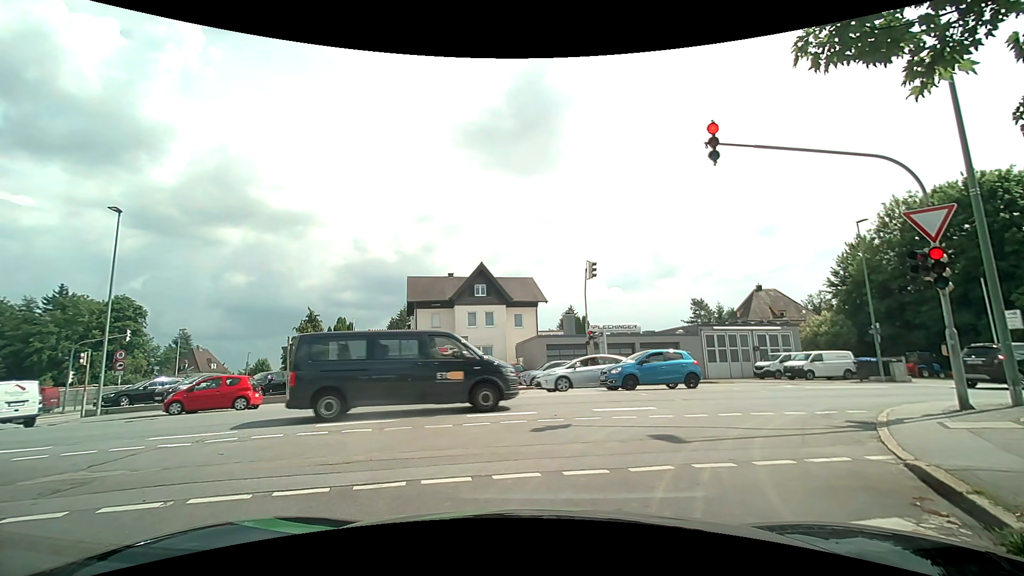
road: residential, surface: asphalt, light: Day
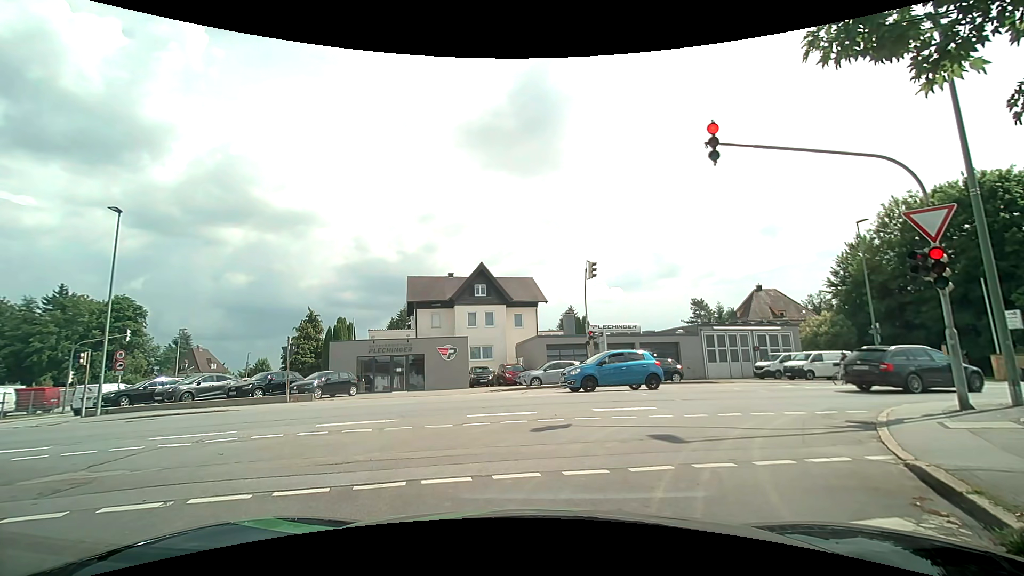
(0.0, 0.0) m; 0°
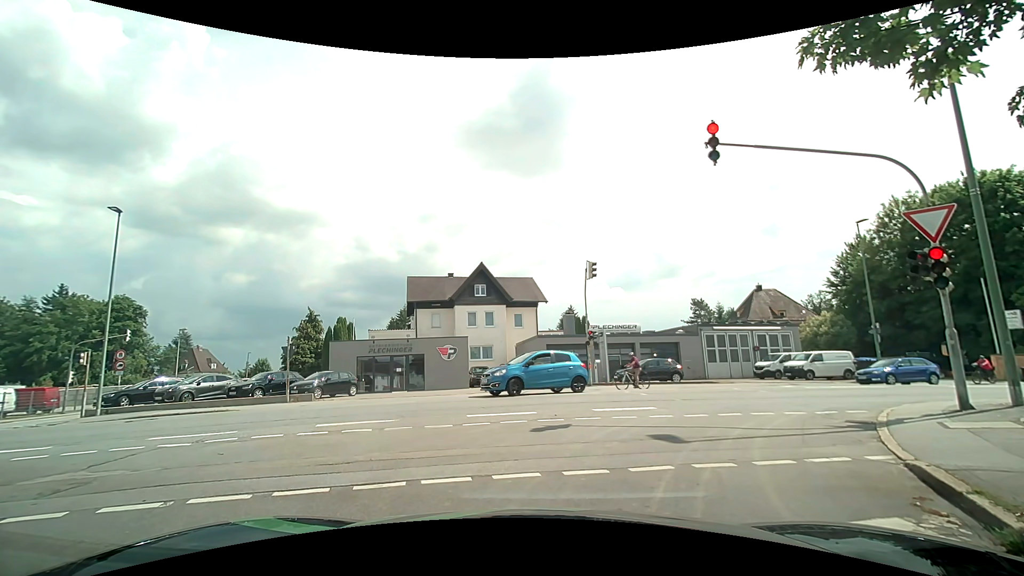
(0.0, 0.0) m; 0°
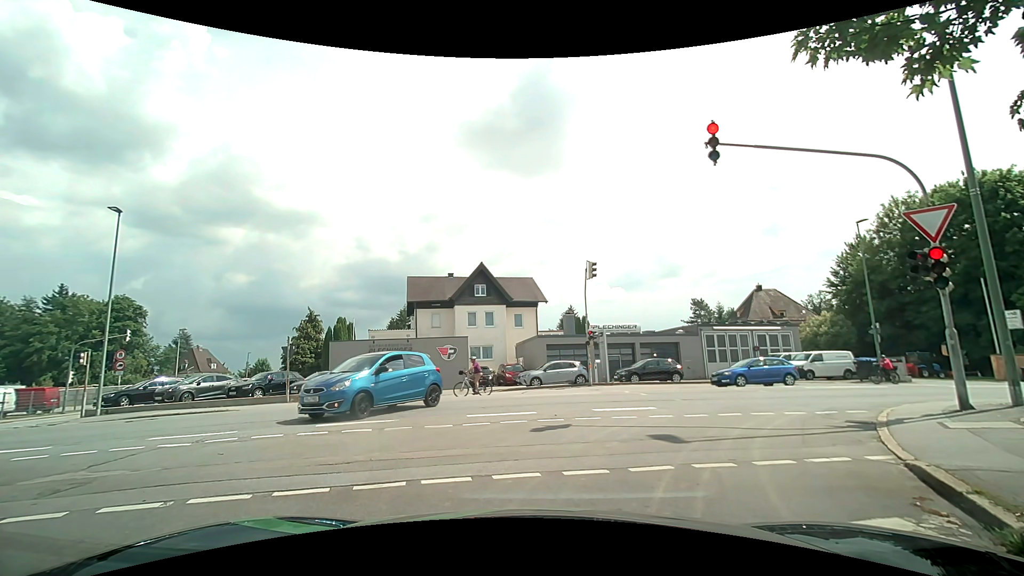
(0.0, 0.0) m; 0°
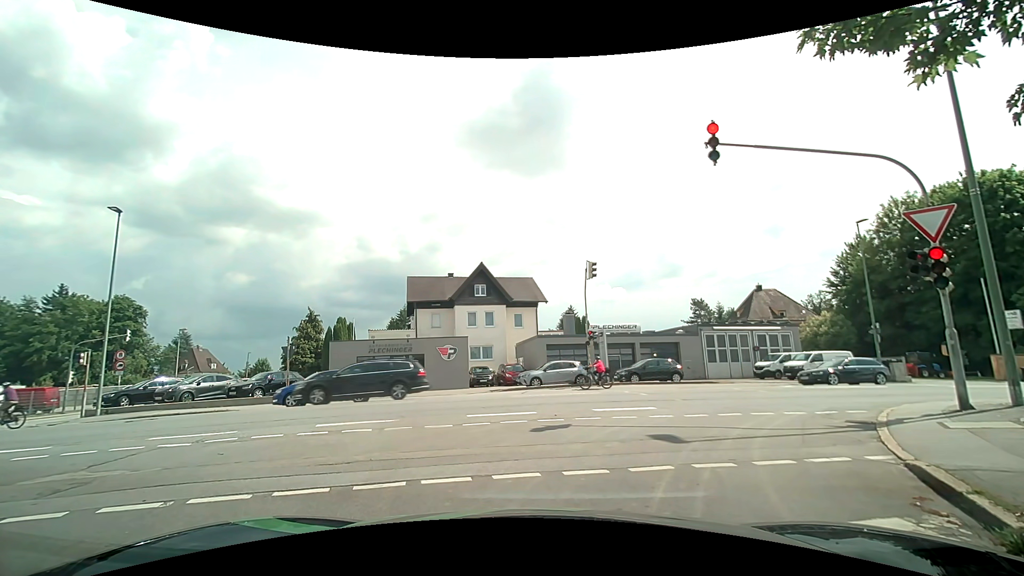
(0.0, 0.0) m; 0°
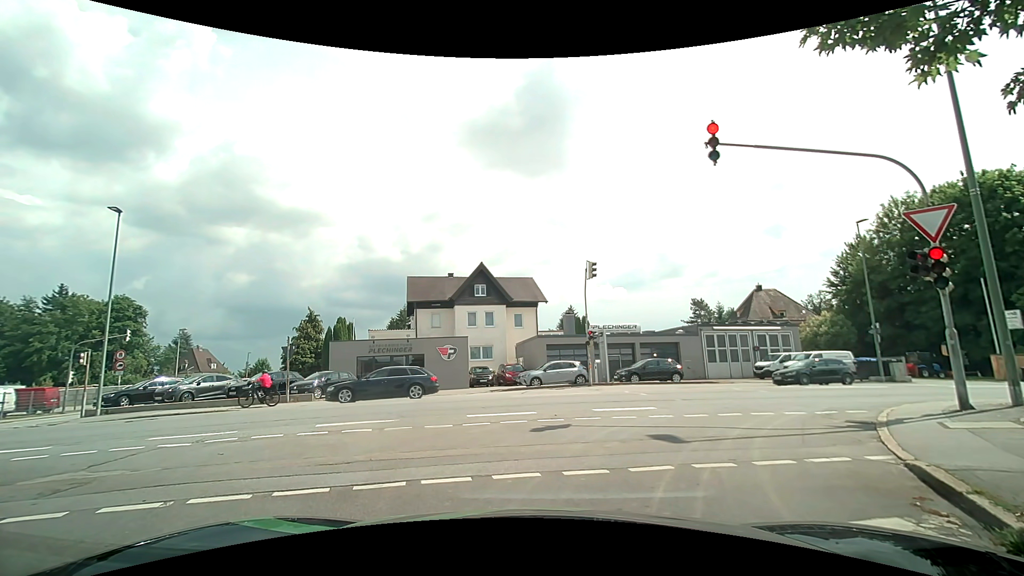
(0.0, 0.0) m; 0°
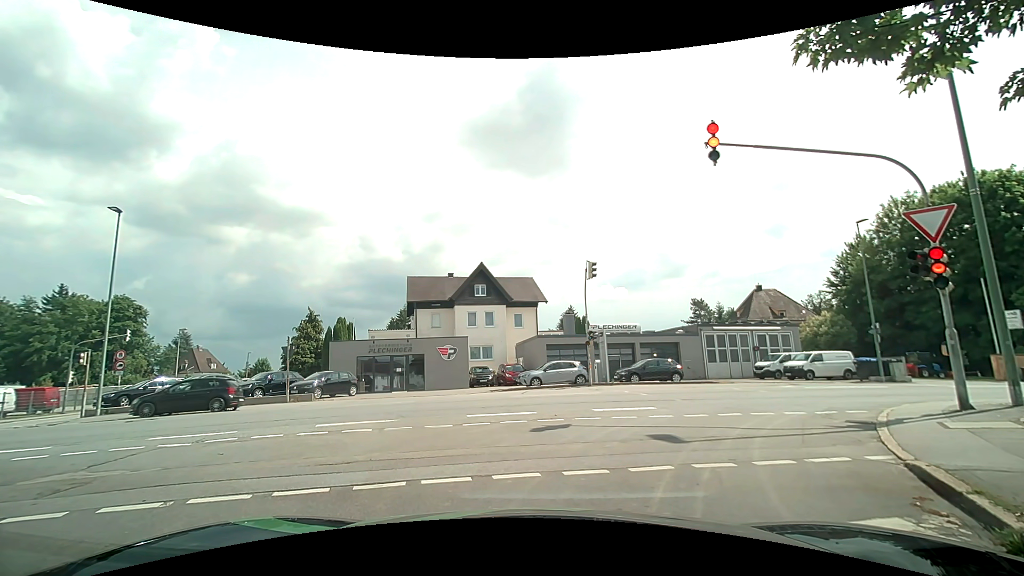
(0.0, 0.0) m; 0°
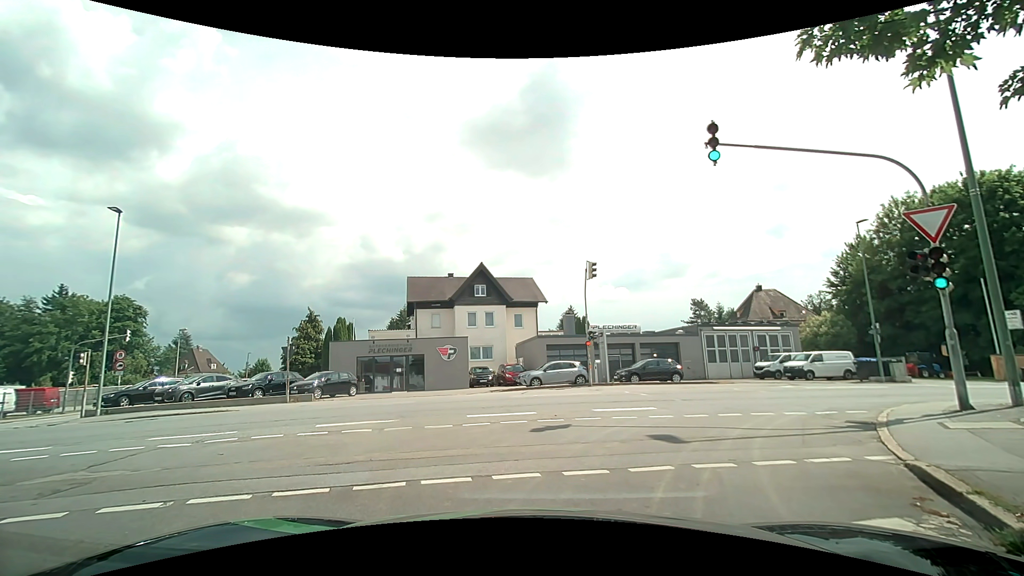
(0.0, 0.0) m; 0°
(+2, +10) (+9, +17) (+19, +19) (+29, +21) (+38, +23) (+48, +25) (+58, +27) (+68, +29) (+78, +31) (+87, +33) m
